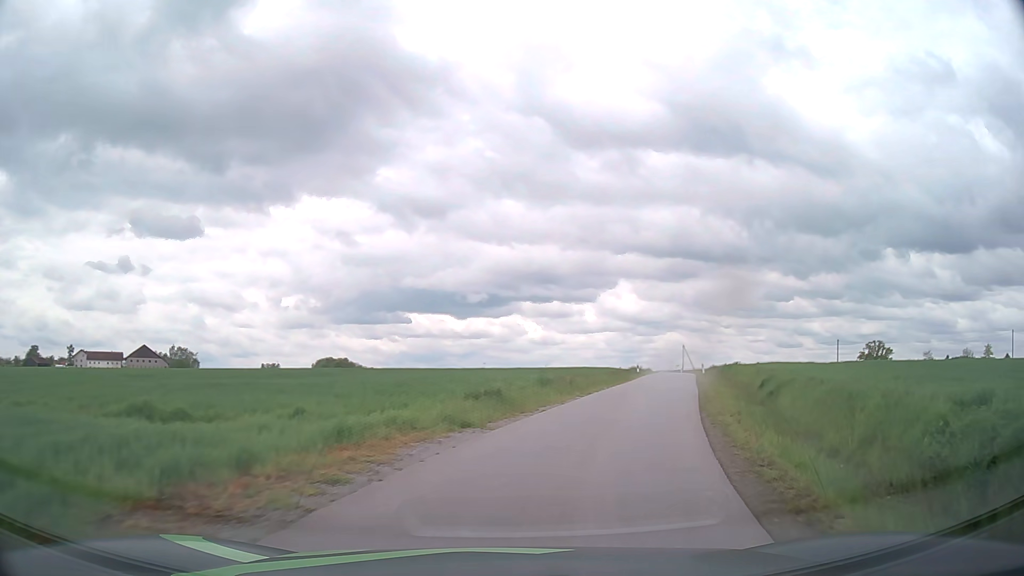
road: unclassified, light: Day
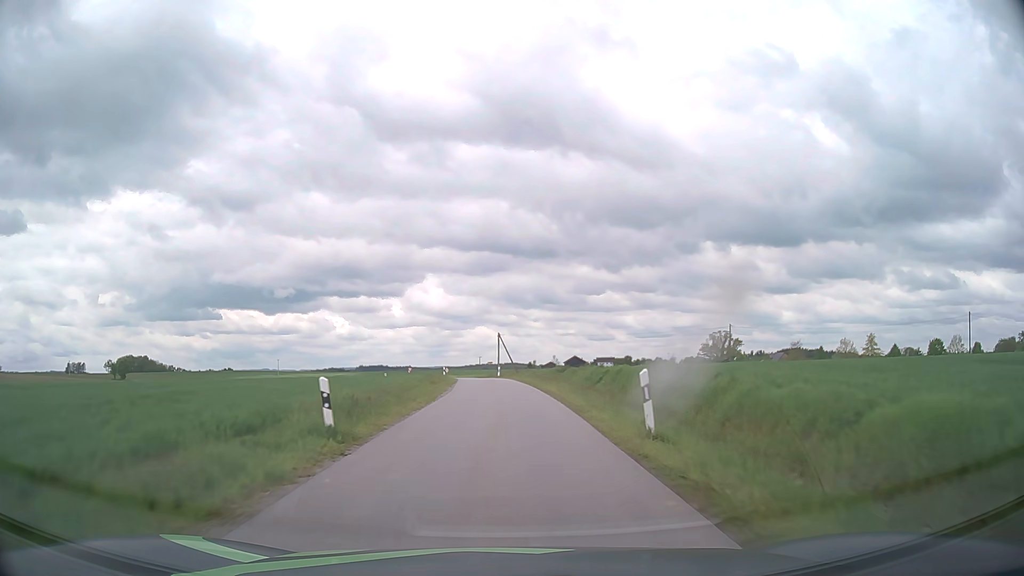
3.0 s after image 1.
(+9.6, +38.6) m; +17°
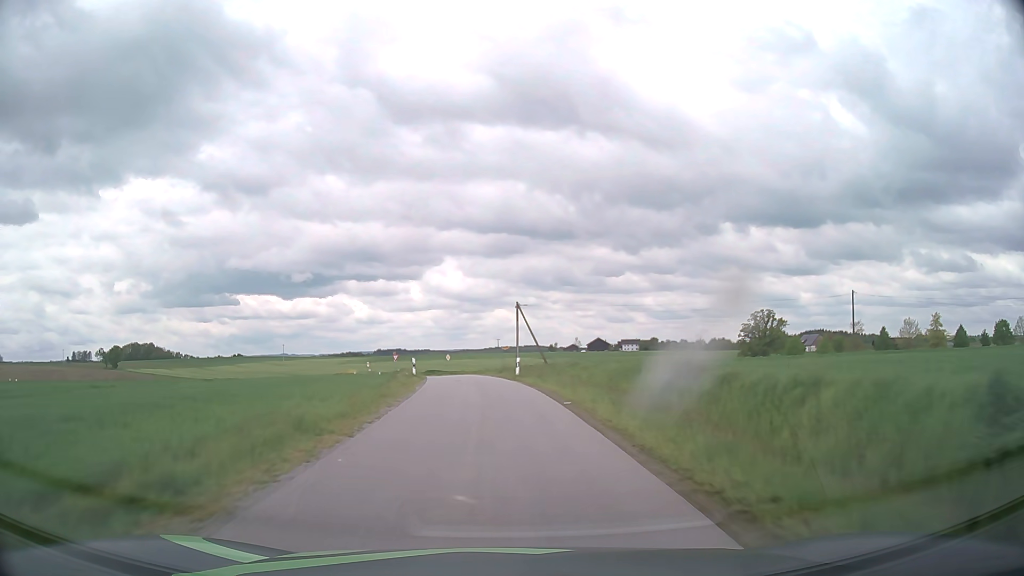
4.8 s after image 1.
(-0.1, +28.5) m; -1°
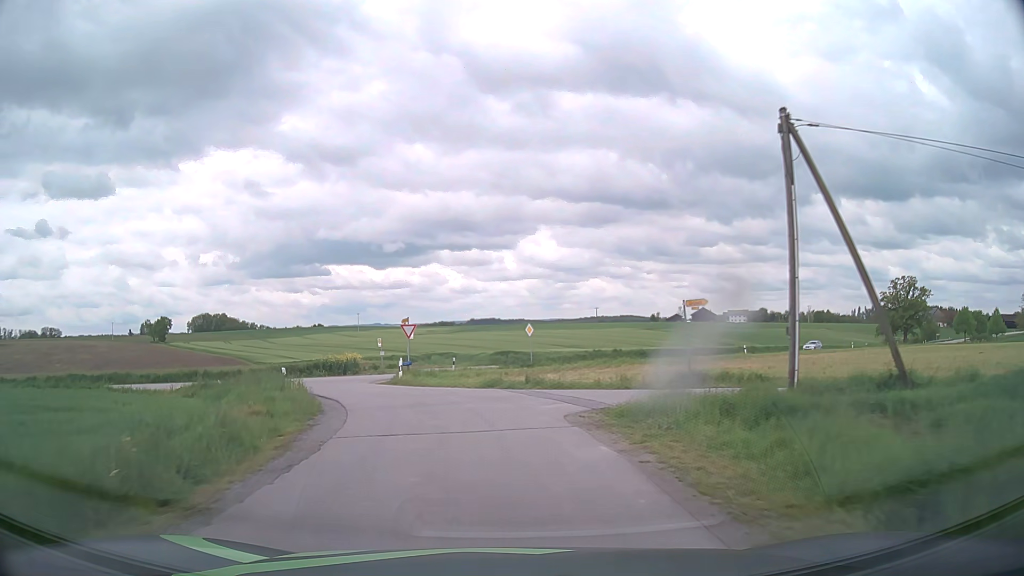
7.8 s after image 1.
(-2.5, +40.9) m; -8°
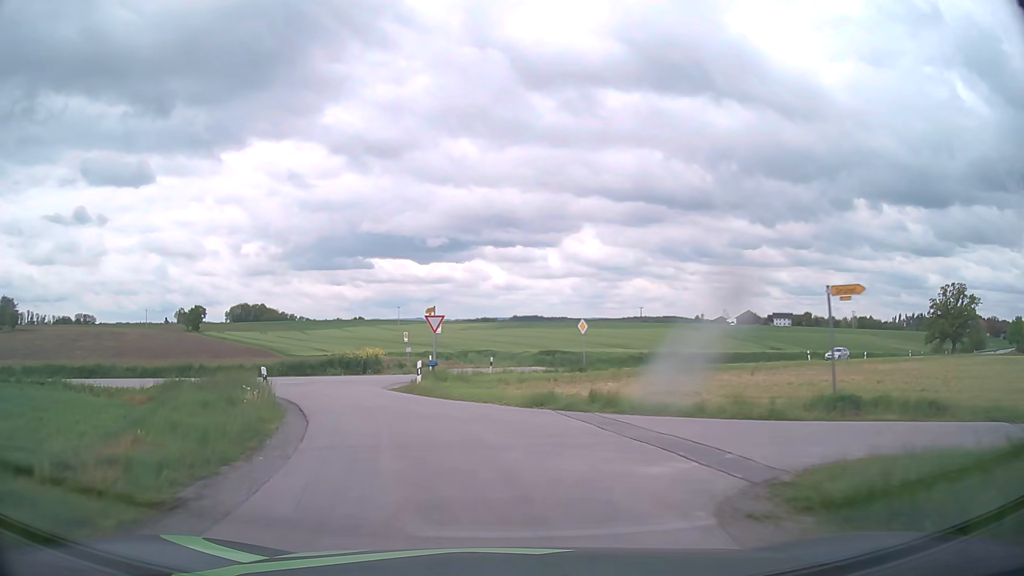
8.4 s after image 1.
(-0.2, +6.5) m; -4°
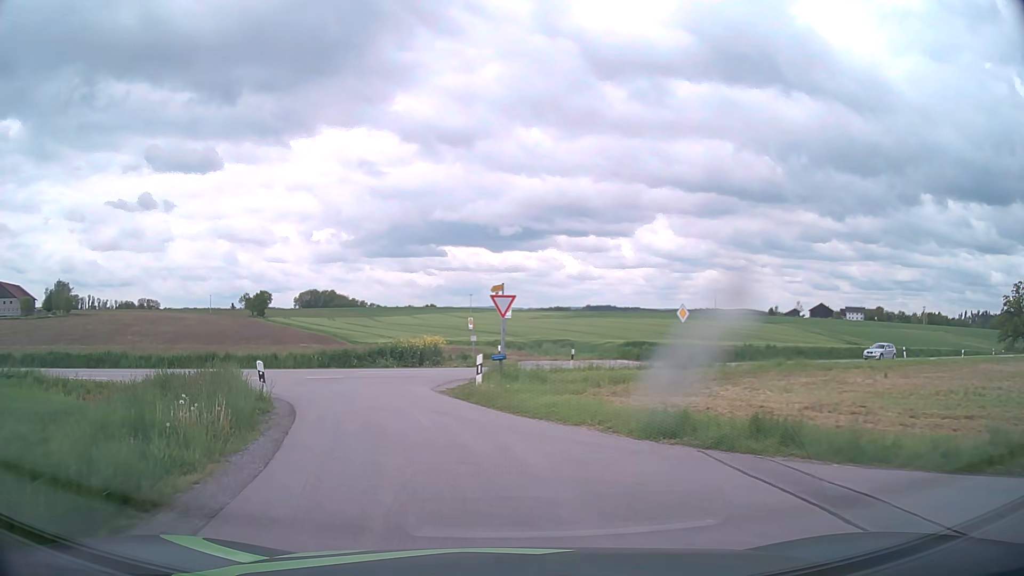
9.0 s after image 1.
(-0.2, +5.9) m; -5°
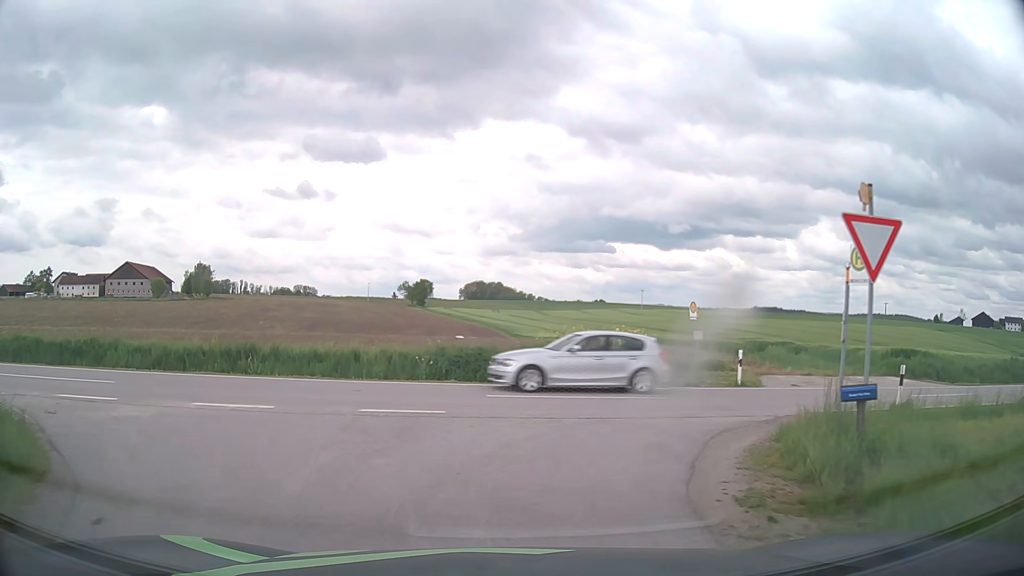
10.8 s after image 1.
(-2.0, +13.5) m; -15°
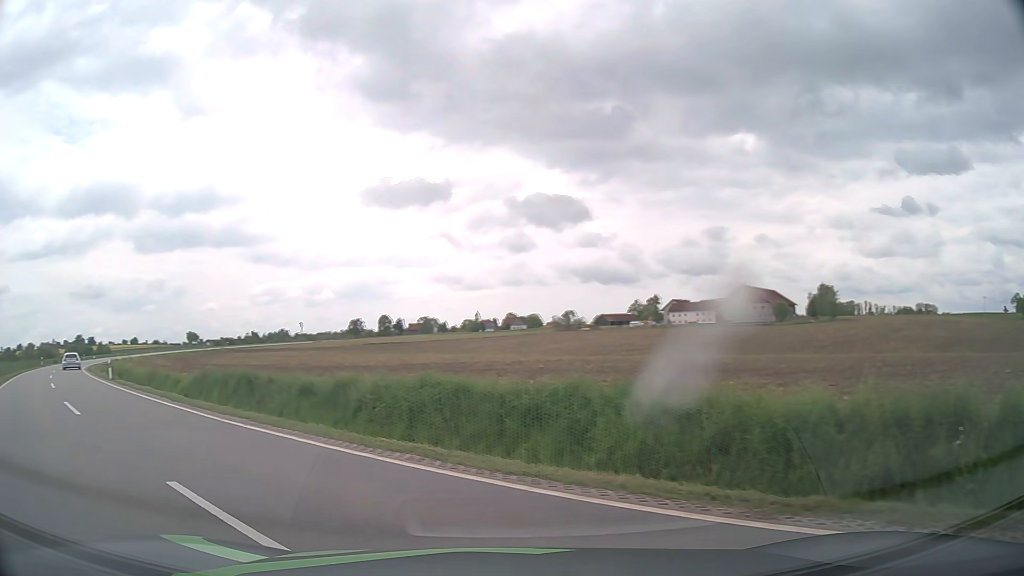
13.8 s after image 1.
(-3.9, +12.1) m; -53°
(-4, +9) (-10, +17) (-17, +24) (-24, +31) (-30, +39) (-36, +47) (-42, +55) (-48, +63) (-54, +71) (-59, +80) m
